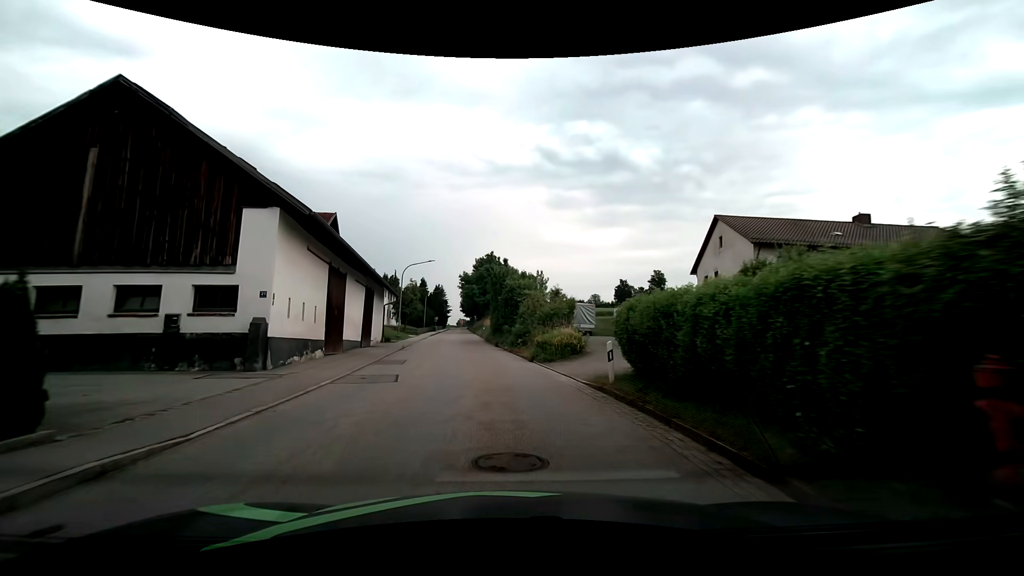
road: tertiary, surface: asphalt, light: Day
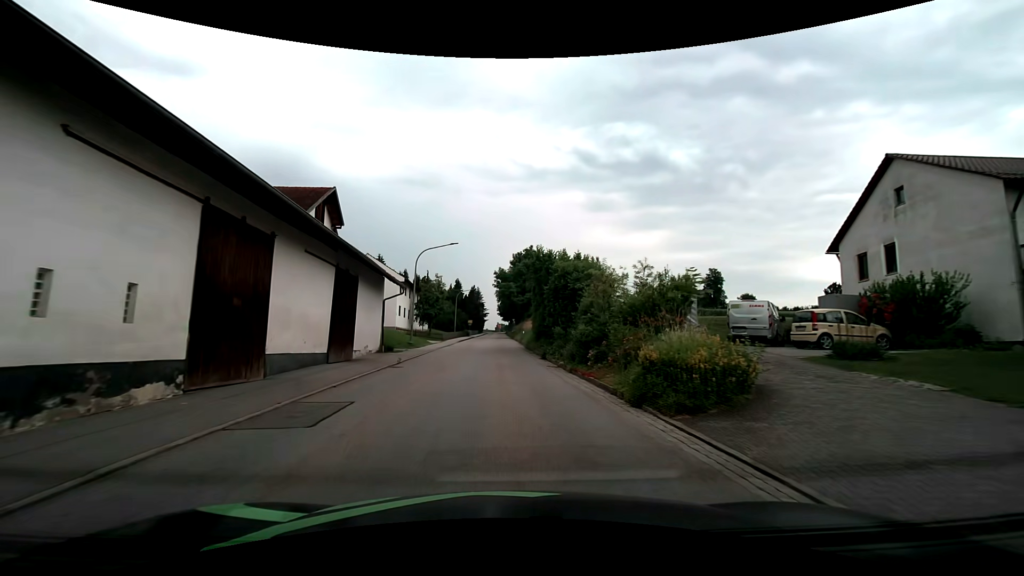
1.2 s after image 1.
(-0.4, +12.4) m; -4°
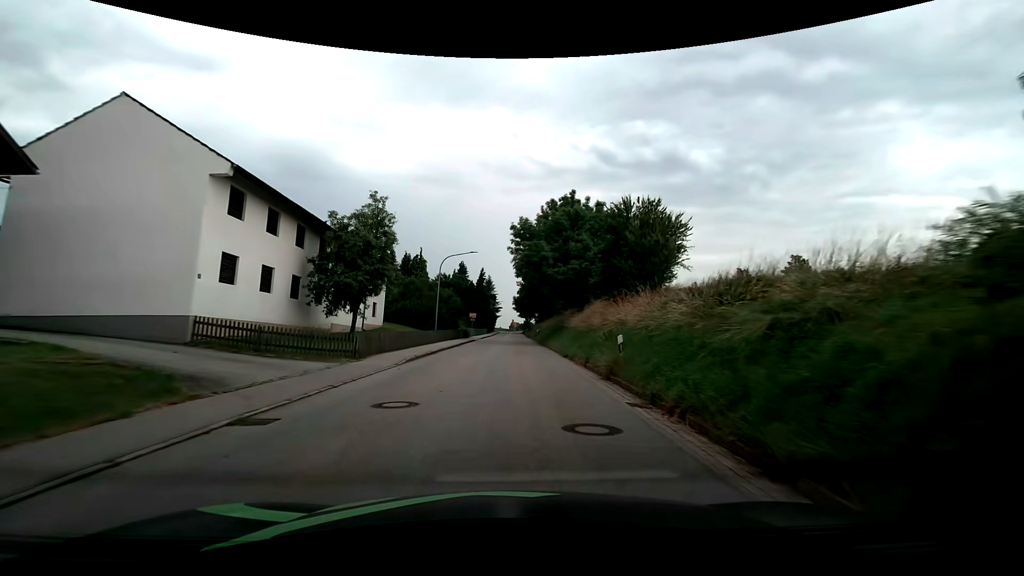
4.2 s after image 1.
(-1.1, +36.2) m; -2°
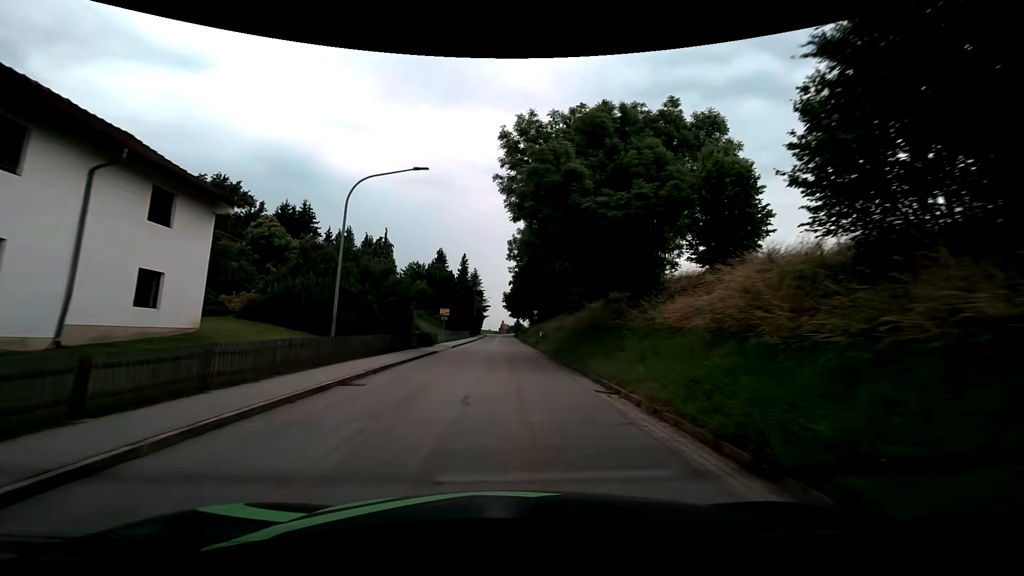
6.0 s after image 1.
(+0.1, +22.2) m; +1°
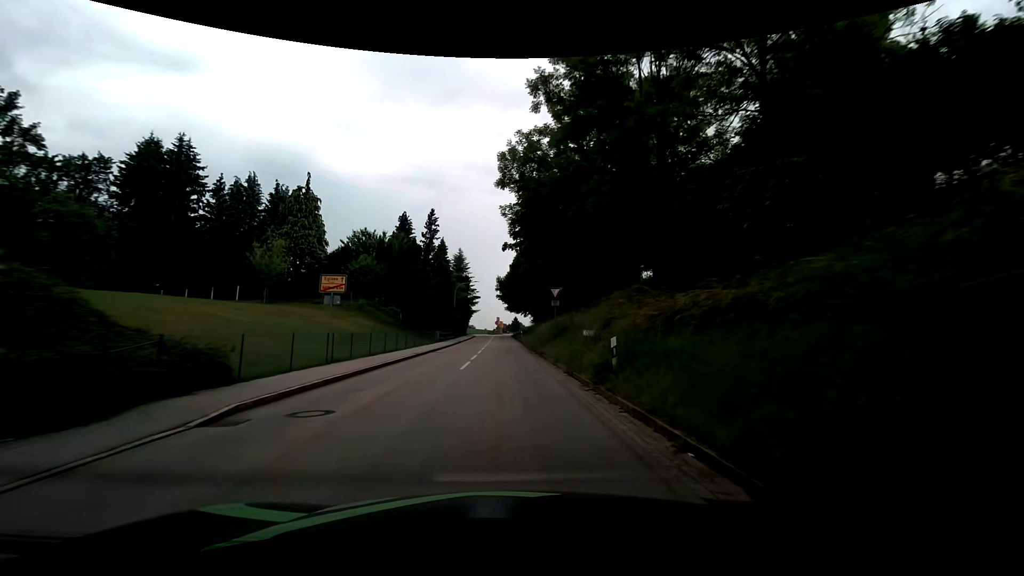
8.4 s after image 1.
(+0.3, +30.0) m; 0°
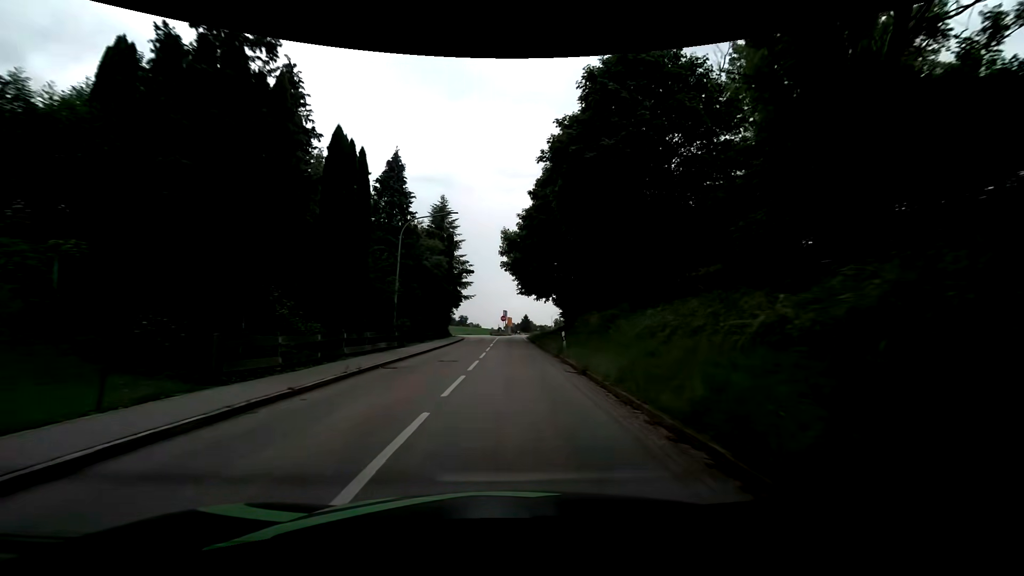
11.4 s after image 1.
(0.0, +38.0) m; 0°
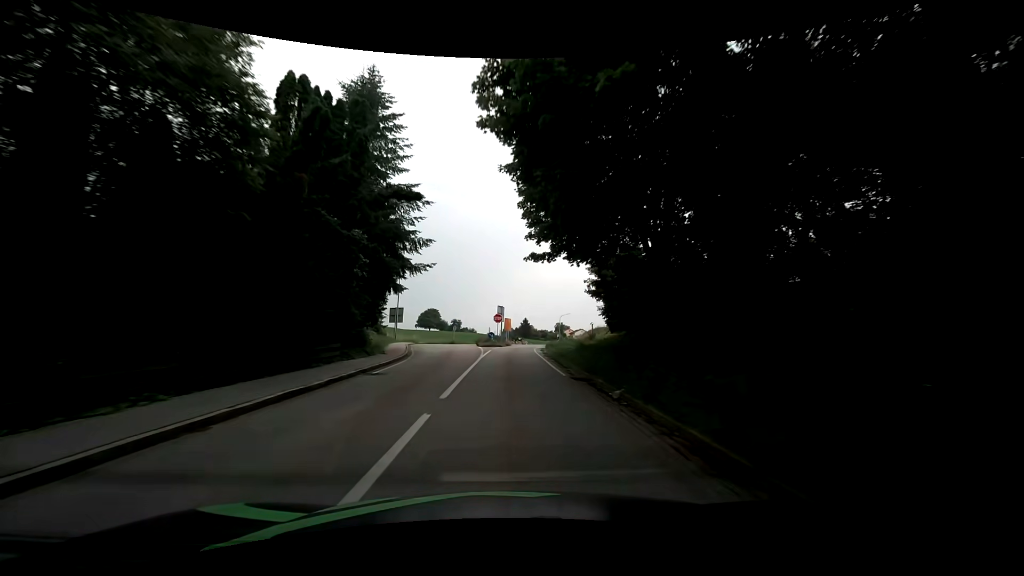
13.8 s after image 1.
(0.0, +30.4) m; 0°
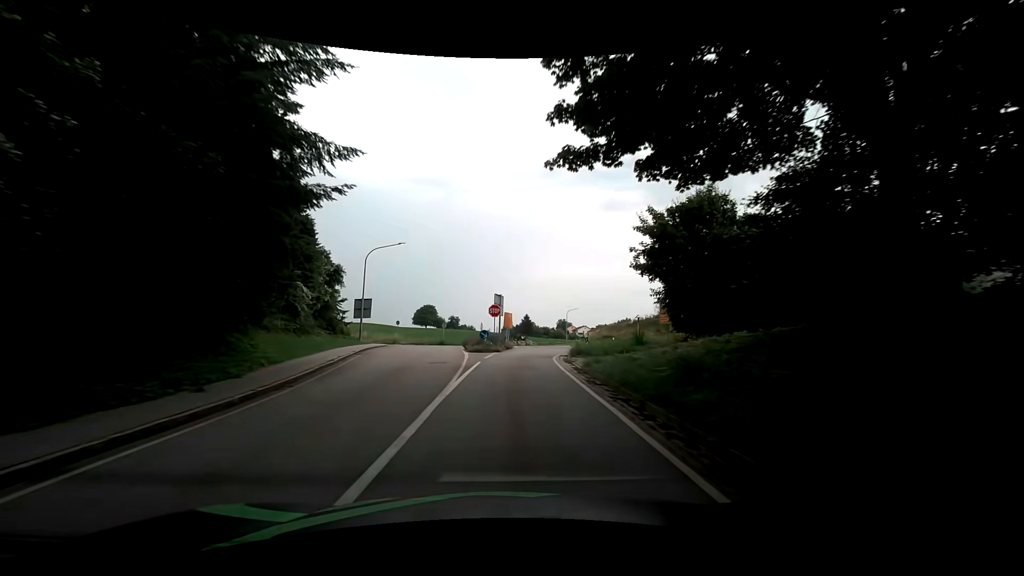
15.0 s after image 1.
(-0.1, +14.0) m; 0°
(0, +10) (0, +20) (+1, +30) (+3, +40) (+1, +49) (-6, +57) (-14, +63) (-21, +69) (-30, +75) (-38, +81) m
